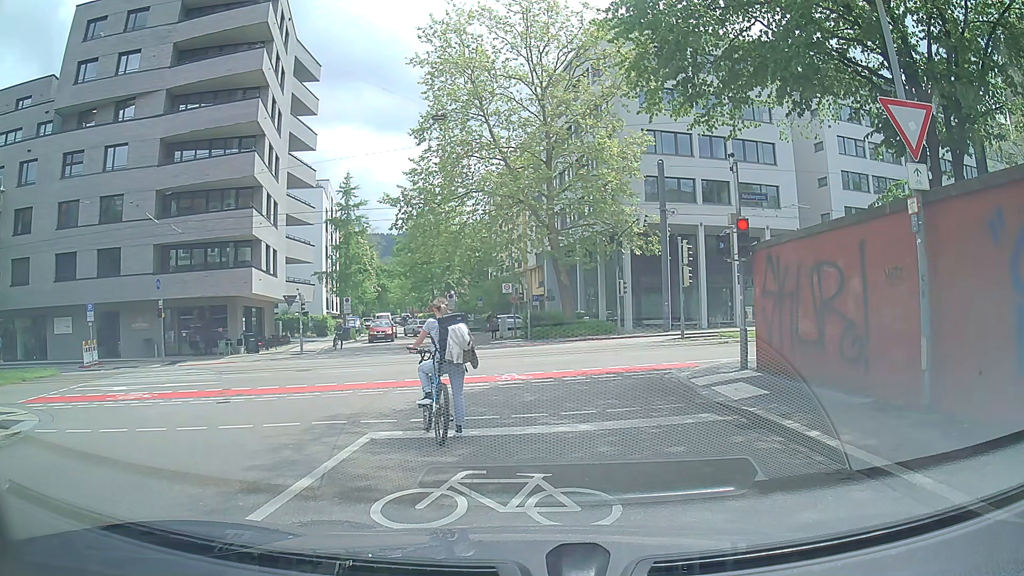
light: Day
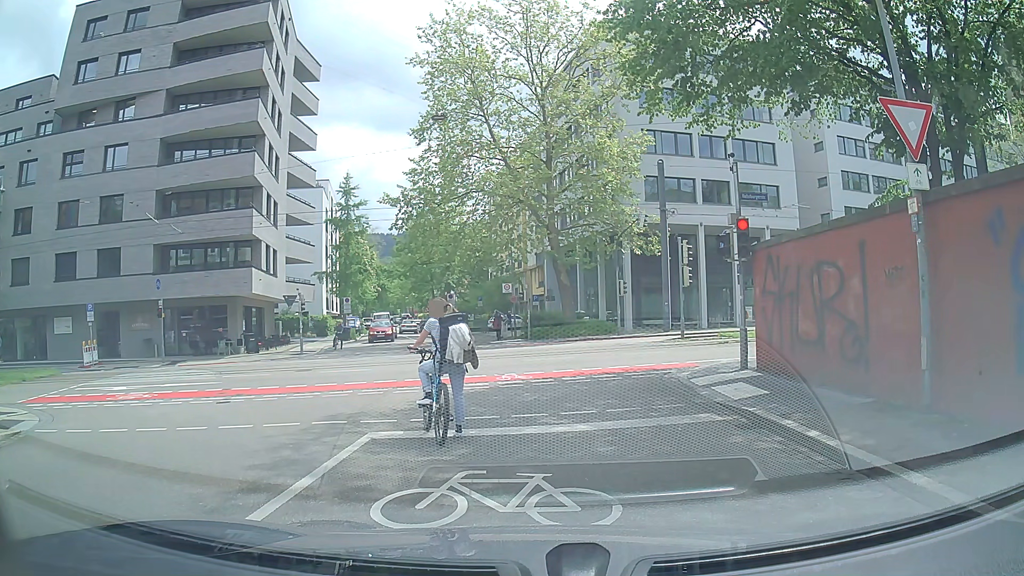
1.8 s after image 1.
(0.0, 0.0) m; 0°
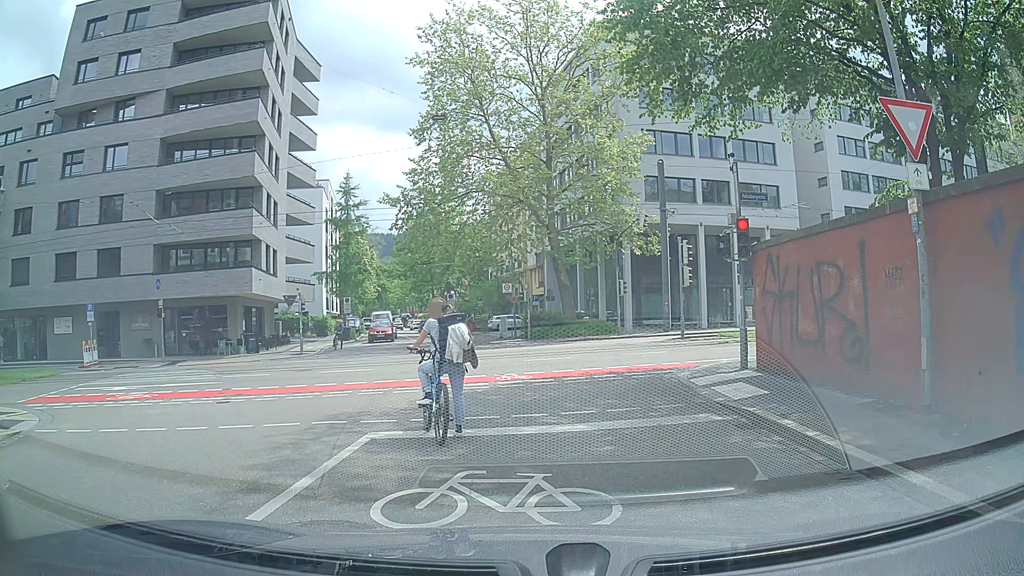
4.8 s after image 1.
(0.0, 0.0) m; 0°
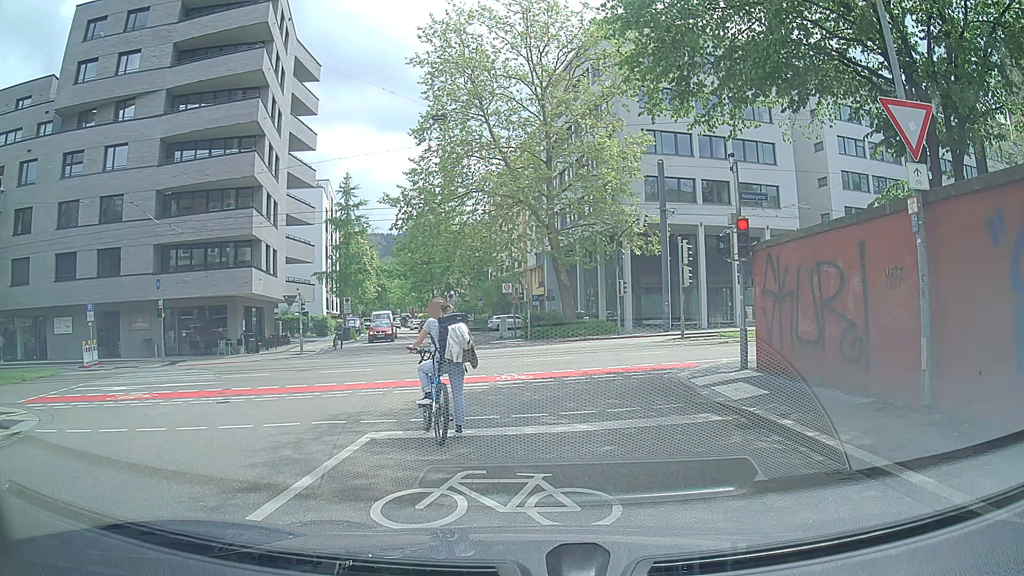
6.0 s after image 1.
(0.0, 0.0) m; 0°
